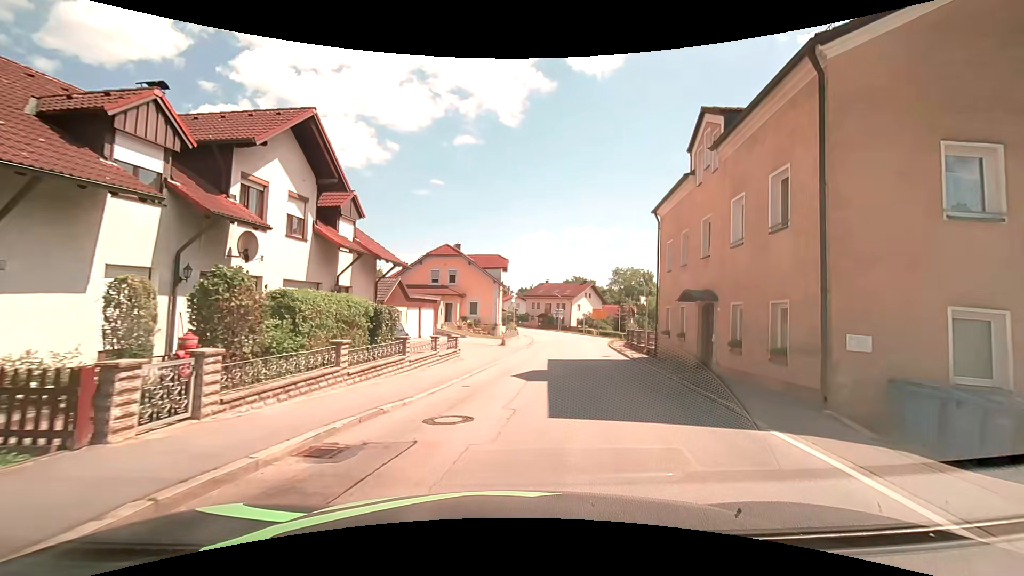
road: secondary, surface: asphalt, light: Day
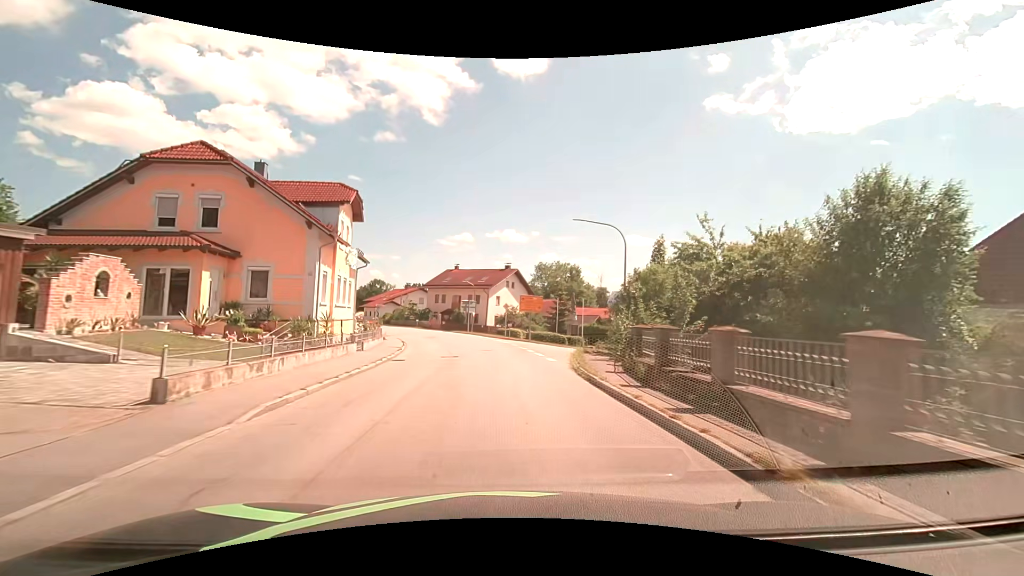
(+4.0, +27.0) m; +10°
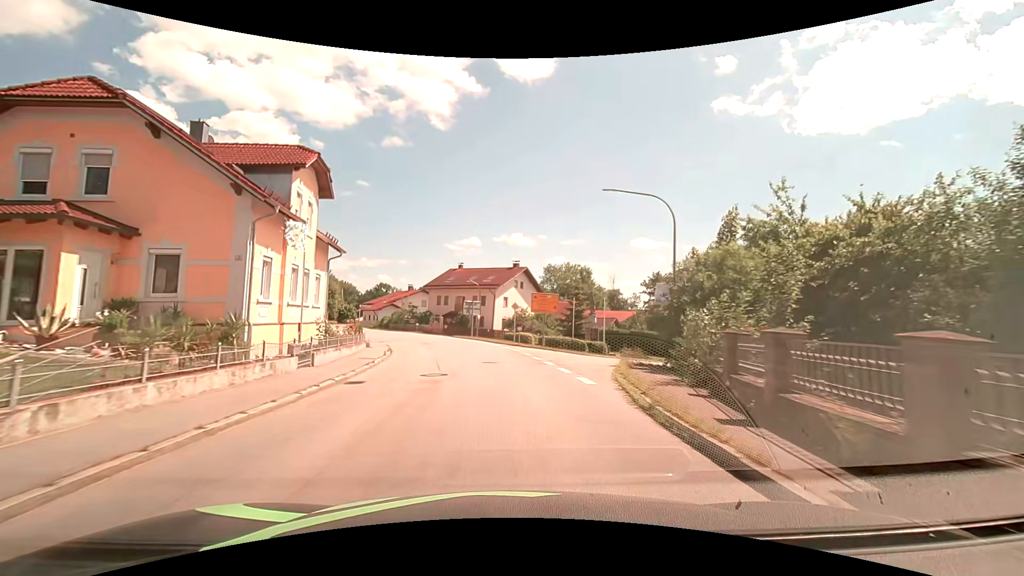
(0.0, +6.6) m; -1°
(0, +10) (-1, +20) (-2, +30) (-4, +40) (-7, +49) (-11, +58) (-15, +67) (-20, +76) (-26, +84) (-32, +93) m
